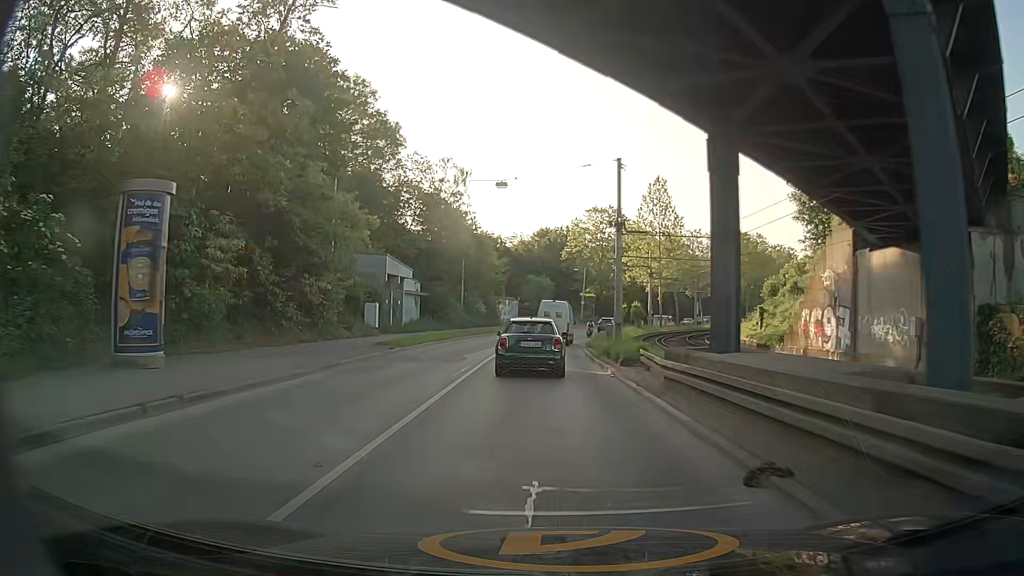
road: secondary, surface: asphalt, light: Day
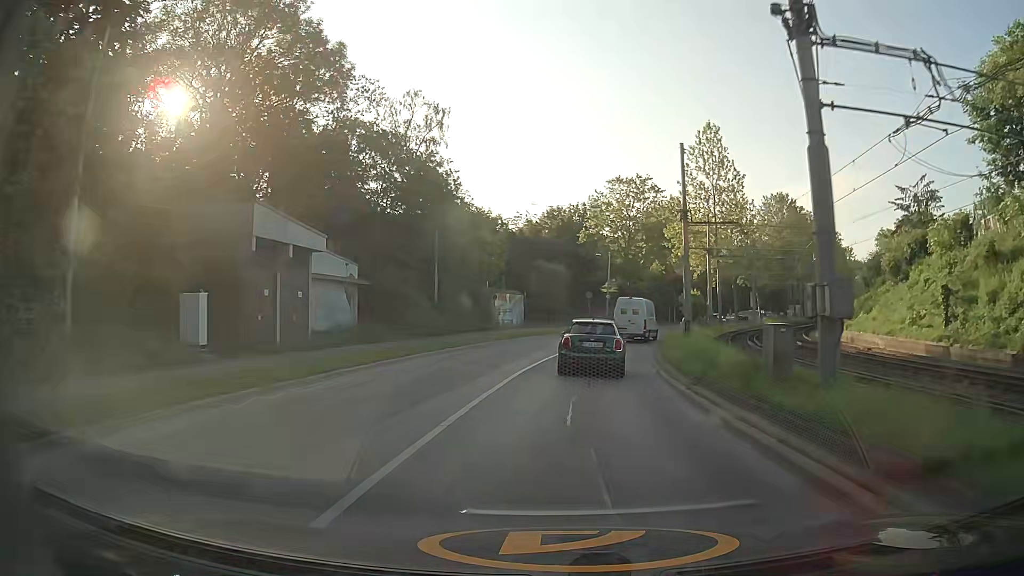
(-0.4, +22.2) m; -1°
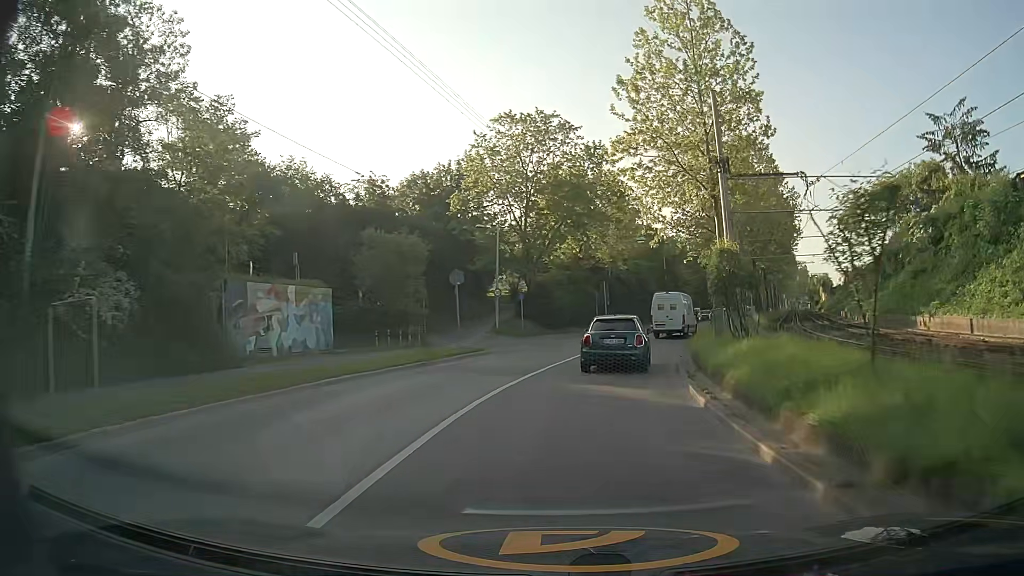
(+2.0, +29.8) m; +9°
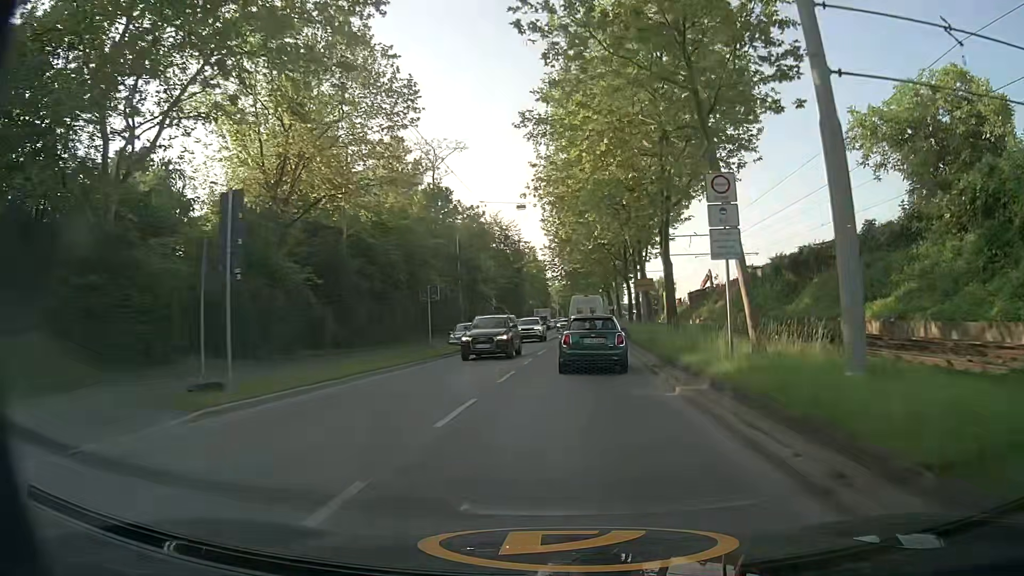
(+5.7, +36.9) m; +18°
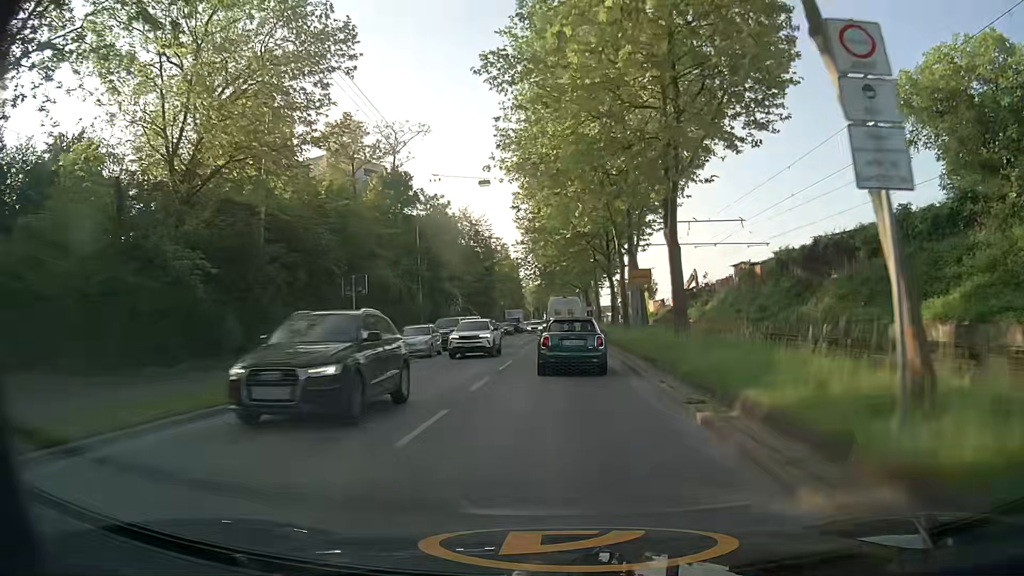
(+0.1, +7.3) m; +2°
(0, +10) (0, +20) (0, +30) (+1, +40) (+1, +50) (+1, +60) (+1, +70) (+1, +80) (+2, +90) (+2, +100) m
